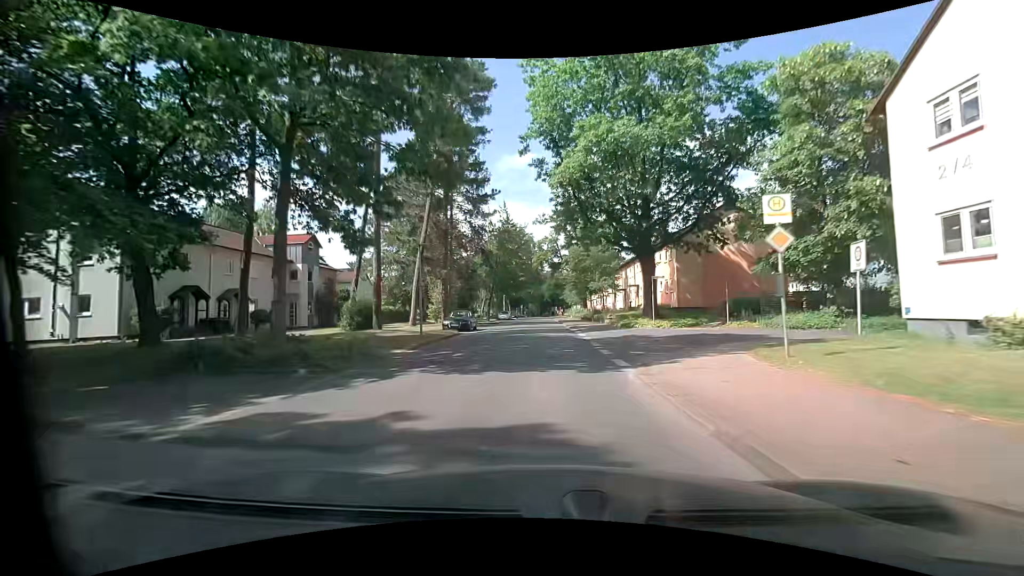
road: residential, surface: asphalt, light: Day
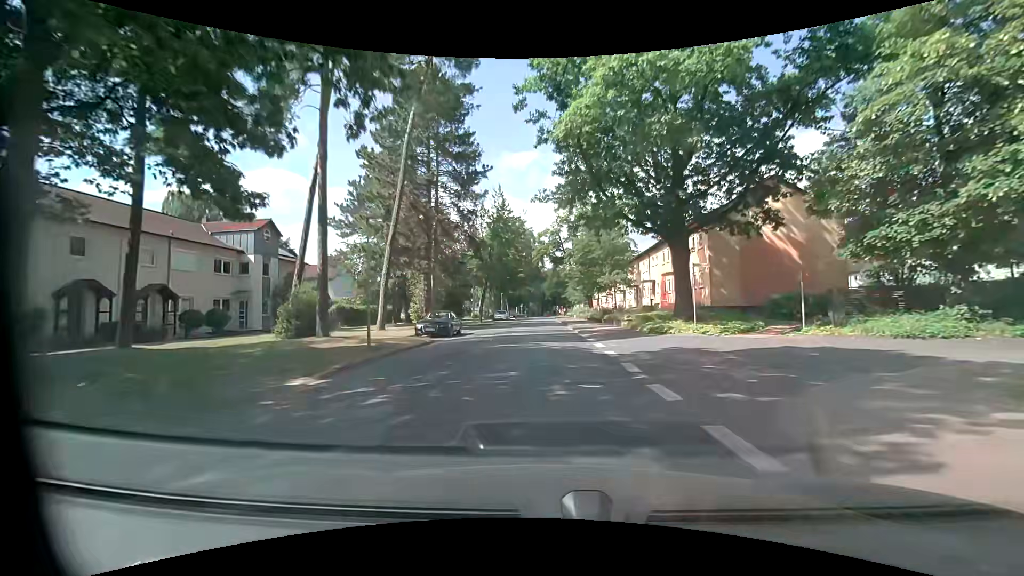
(0.0, +7.4) m; 0°
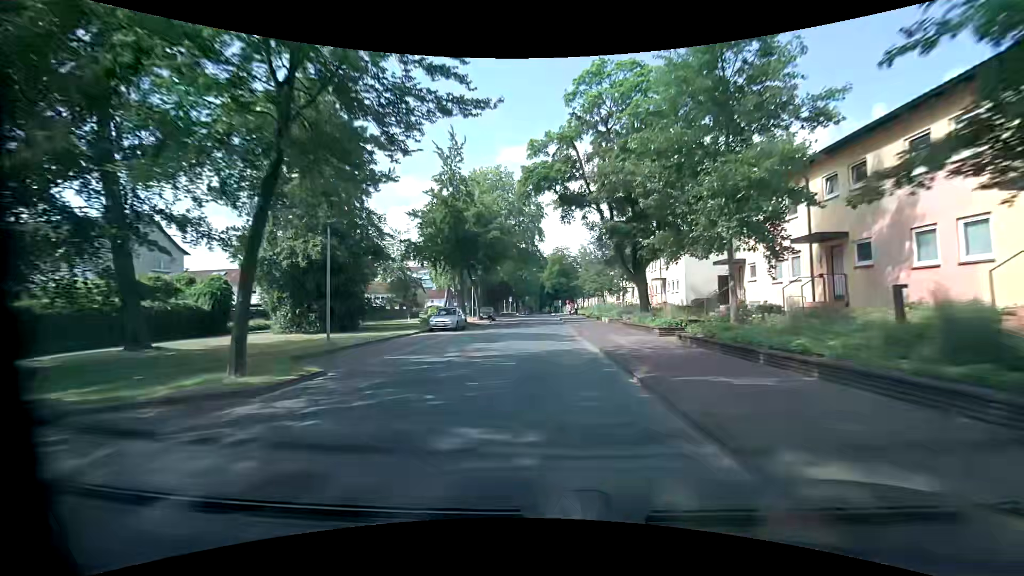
(+0.2, +37.6) m; 0°
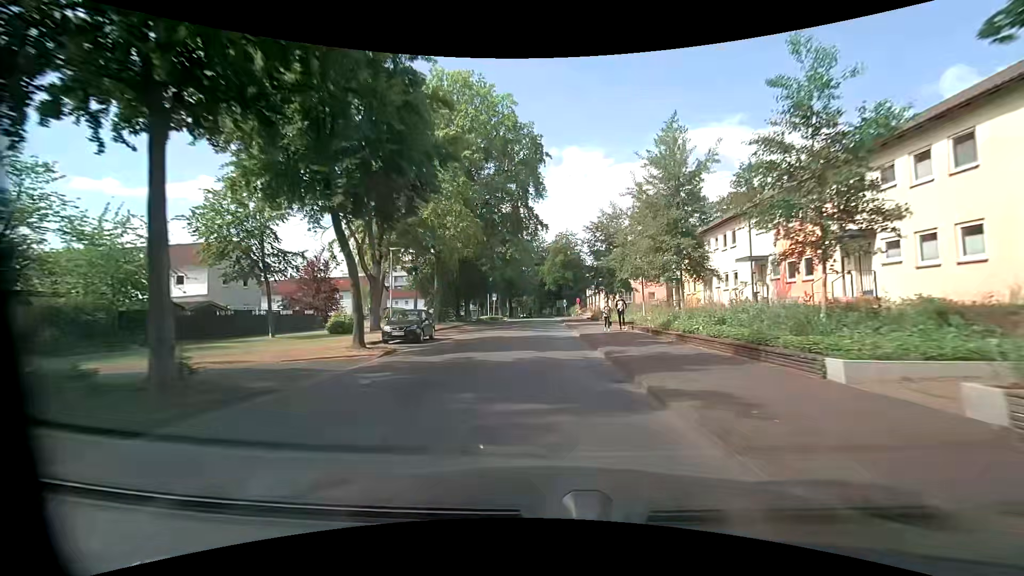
(0.0, +30.0) m; 0°
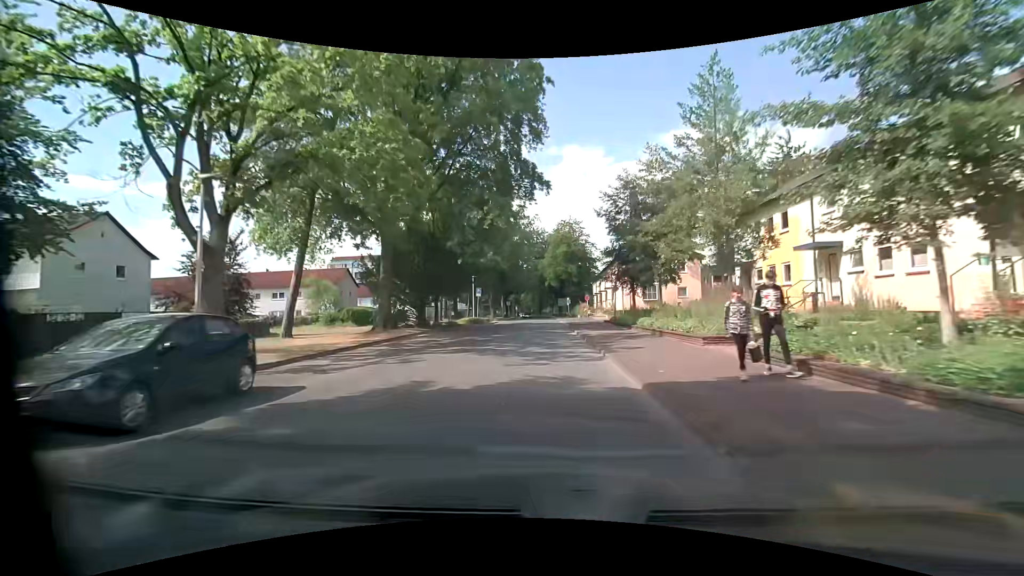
(+0.1, +14.8) m; 0°
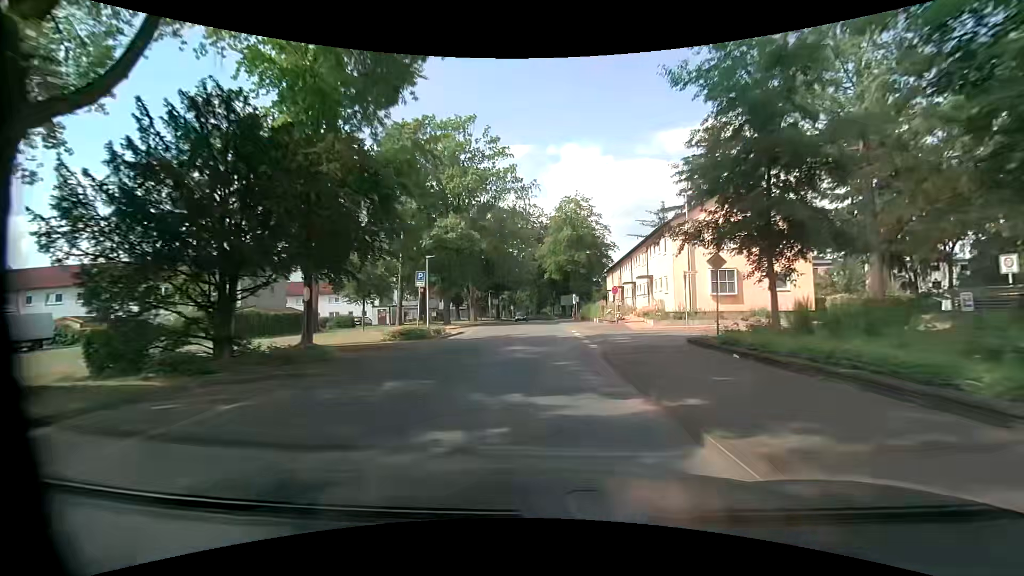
(+0.2, +21.6) m; 0°
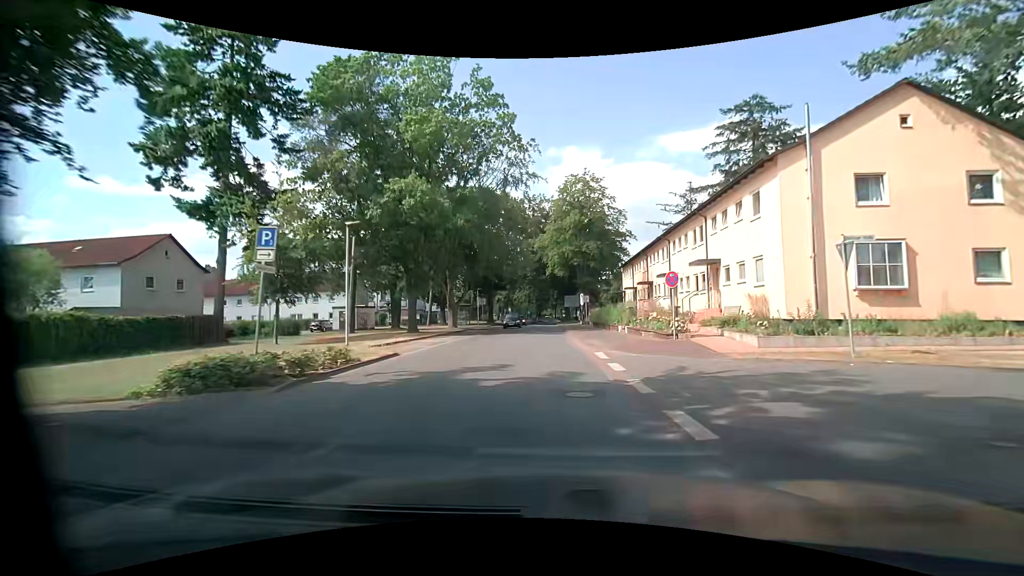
(+0.1, +14.1) m; 0°
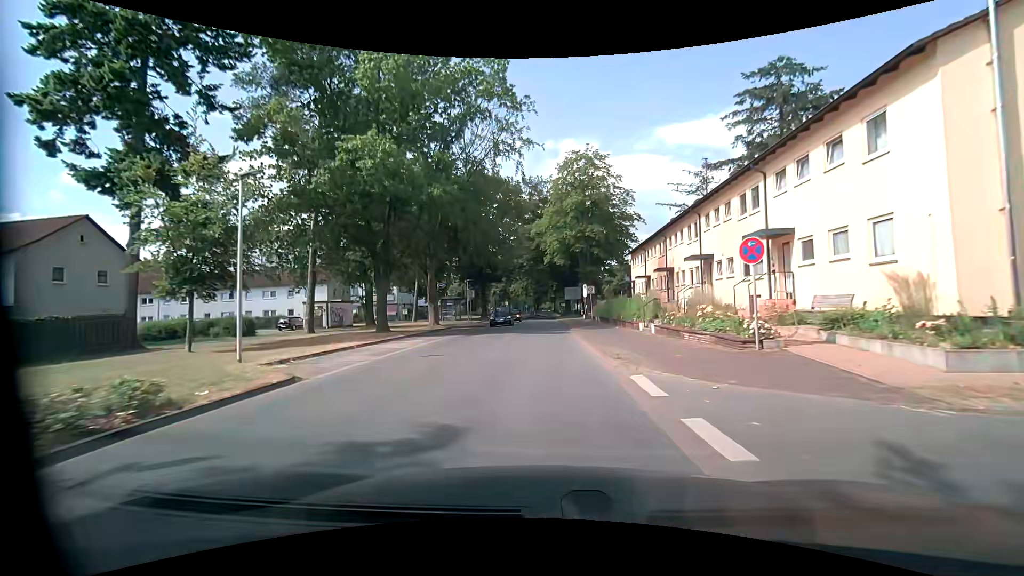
(0.0, +7.0) m; 0°
